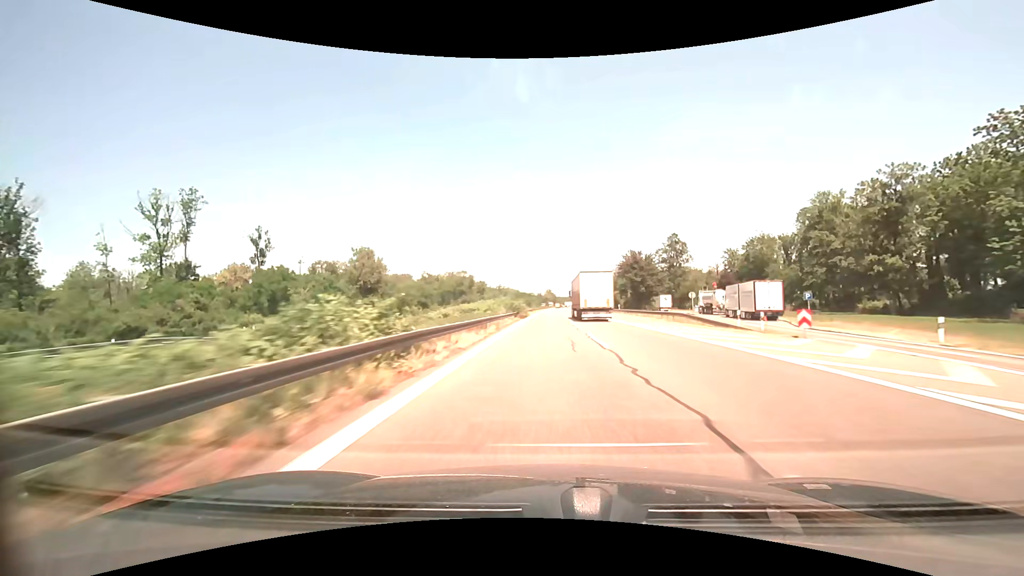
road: motorway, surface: asphalt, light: Day
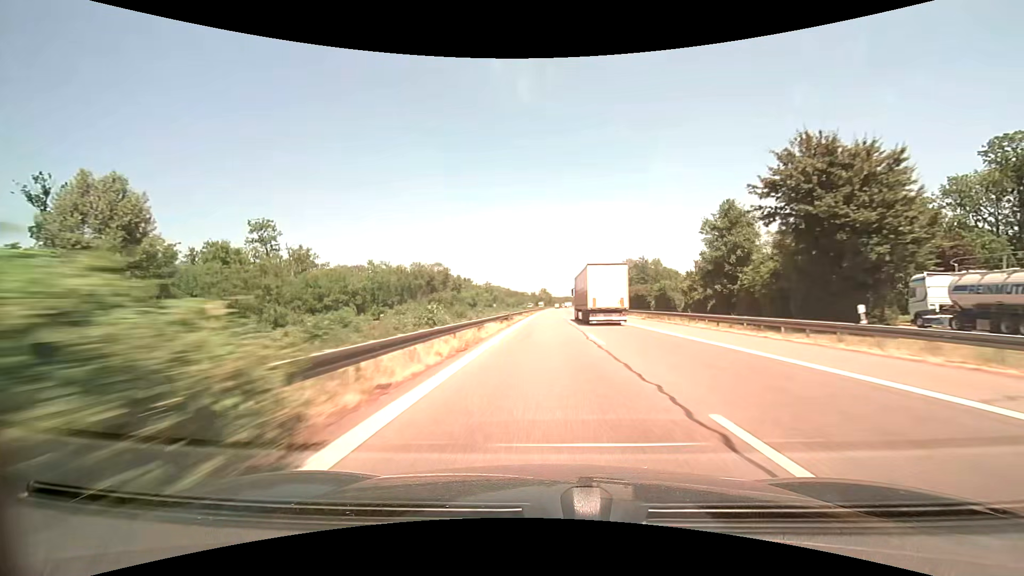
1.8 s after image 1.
(+0.2, +52.2) m; +1°
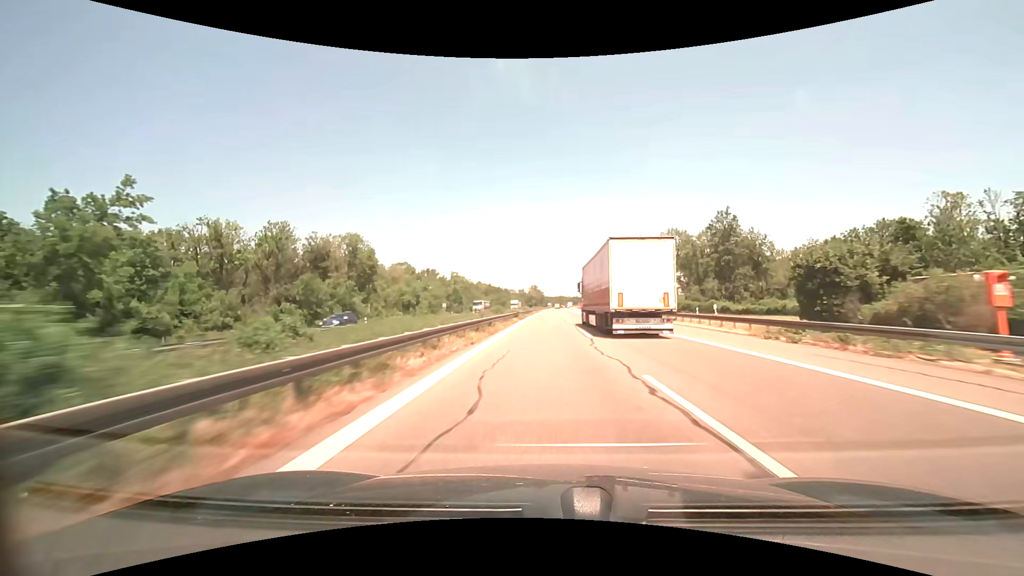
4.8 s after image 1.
(+0.7, +87.0) m; +1°
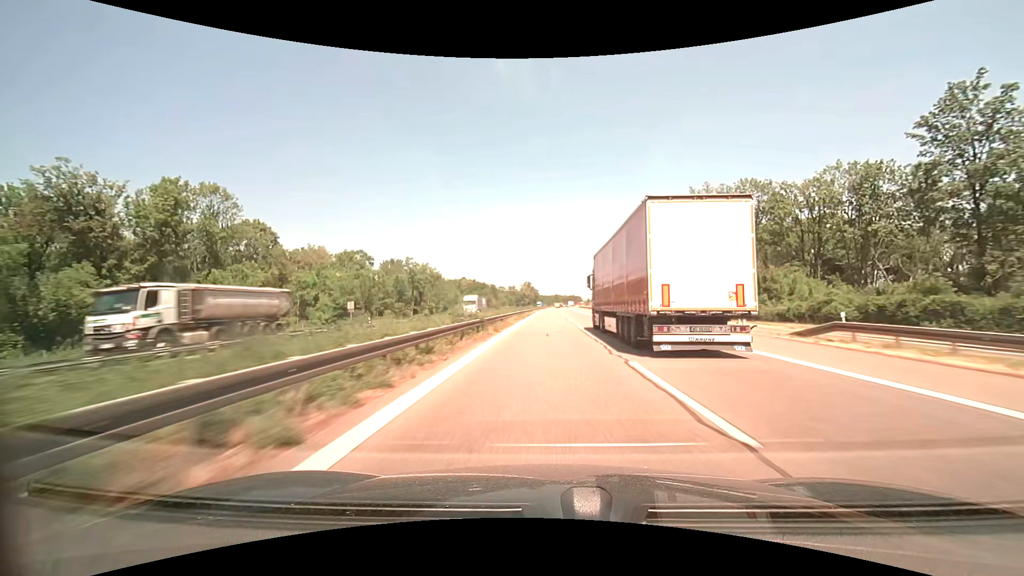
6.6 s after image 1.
(+0.3, +52.2) m; +1°
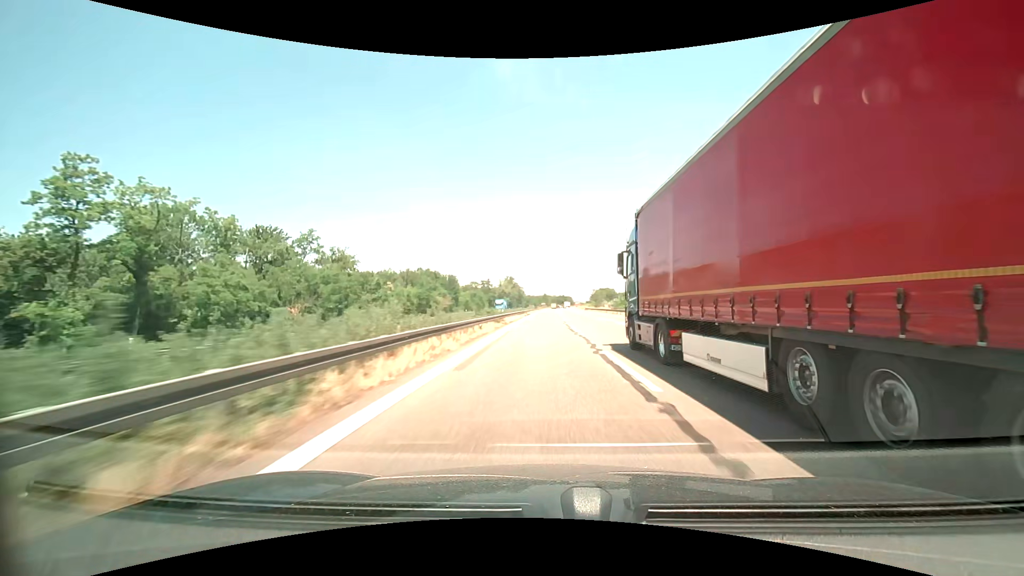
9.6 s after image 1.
(+1.1, +87.0) m; +1°
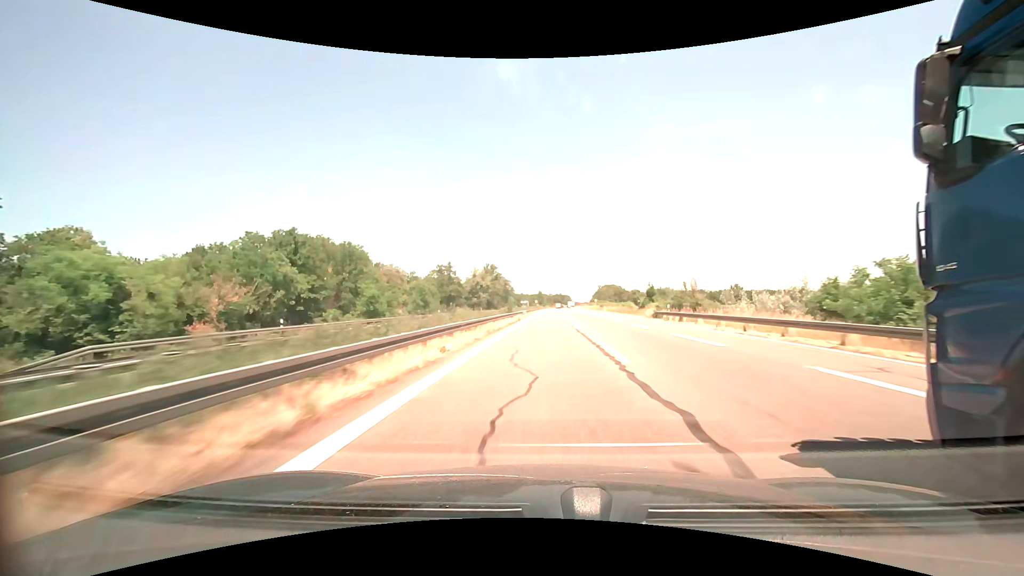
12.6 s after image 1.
(+0.5, +87.1) m; 0°
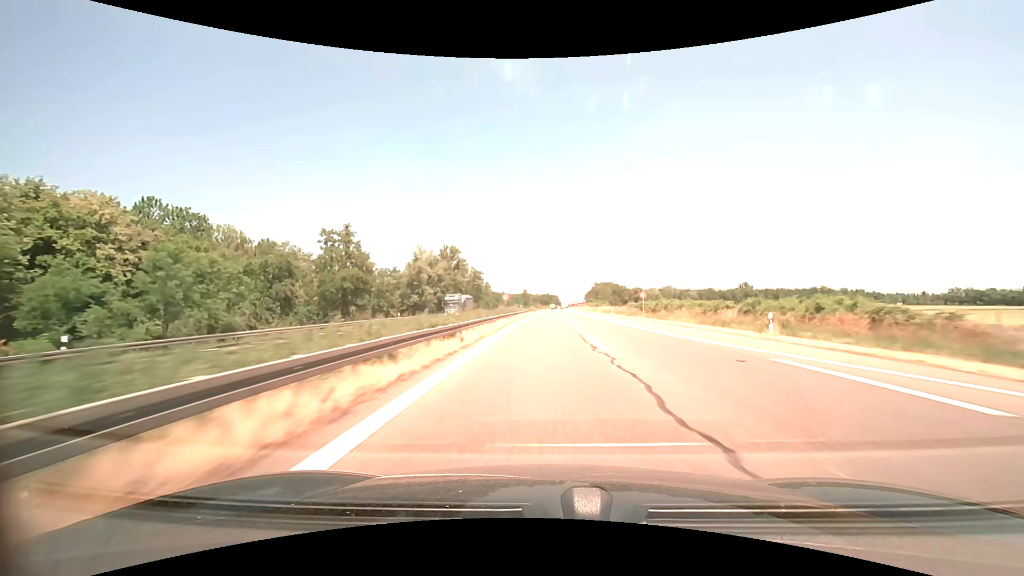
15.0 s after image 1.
(+0.7, +69.6) m; +1°
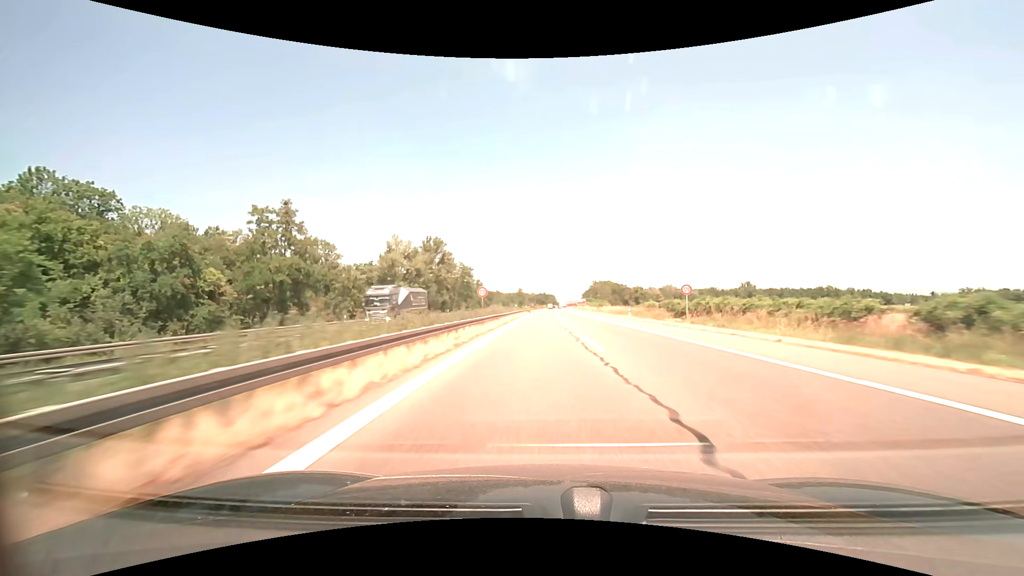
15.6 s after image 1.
(+0.1, +17.4) m; +1°
(0, +10) (0, +20) (0, +30) (0, +40) (0, +50) (0, +60) (+1, +70) (+1, +80) (+1, +90) (+1, +100) m
